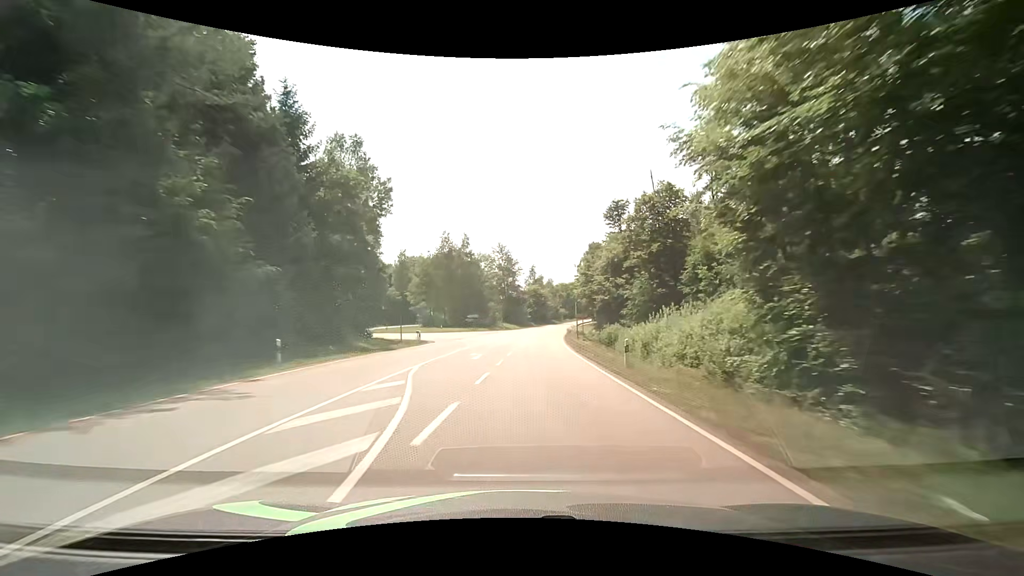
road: secondary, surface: asphalt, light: Day
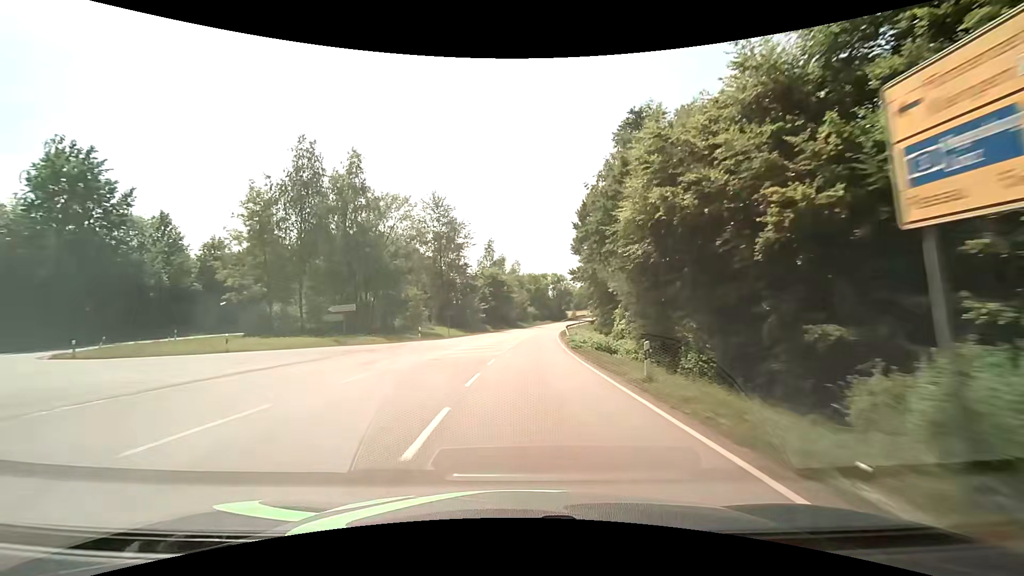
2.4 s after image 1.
(+1.7, +49.1) m; +4°
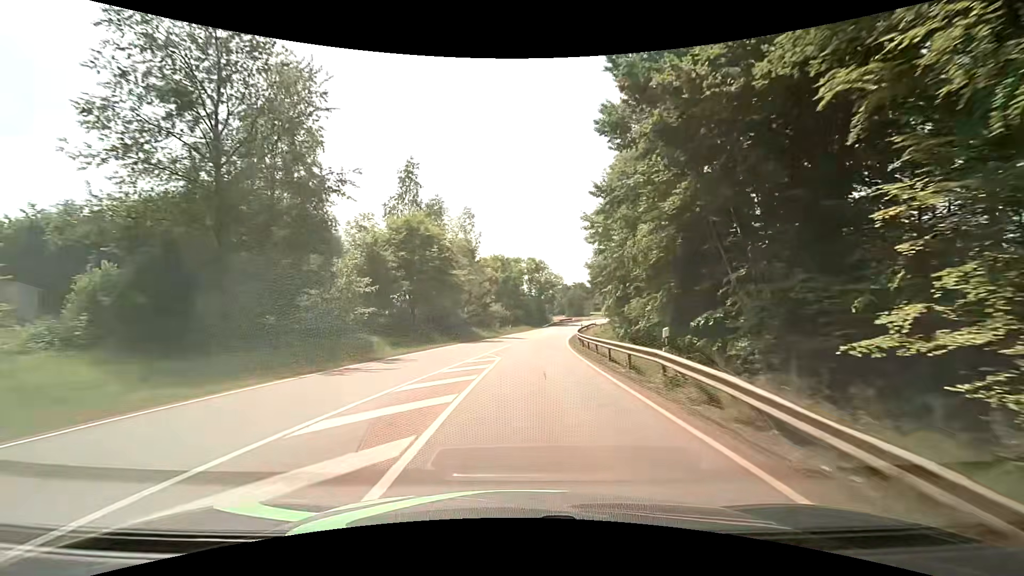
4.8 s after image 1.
(+1.7, +49.2) m; +3°
(0, +10) (0, +20) (+1, +30) (+2, +40) (+3, +50) (+4, +60) (+6, +70) (+8, +79) (+10, +89) (+12, +99) m
